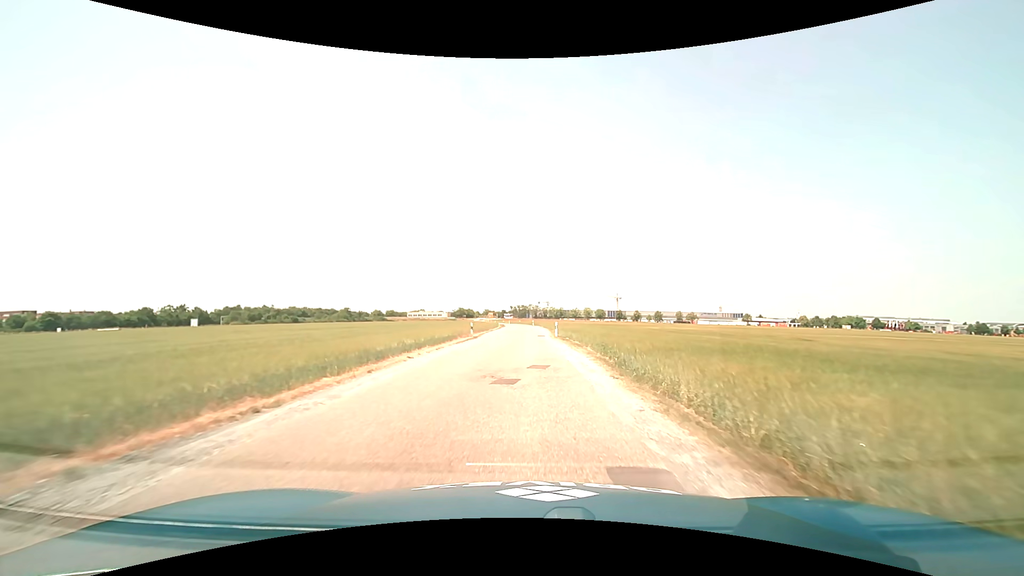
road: unclassified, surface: asphalt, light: Day
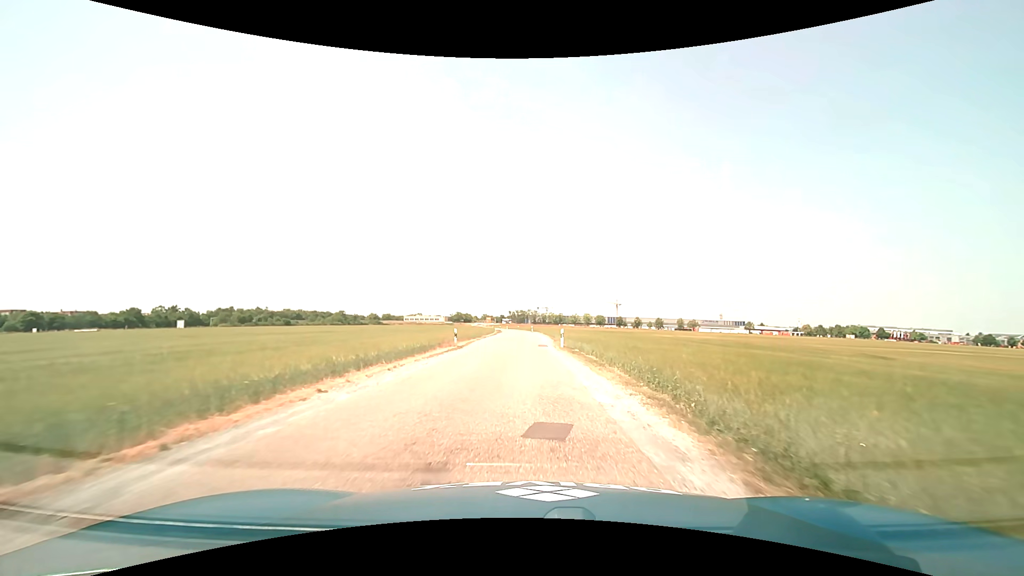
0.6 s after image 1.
(0.0, +7.1) m; 0°
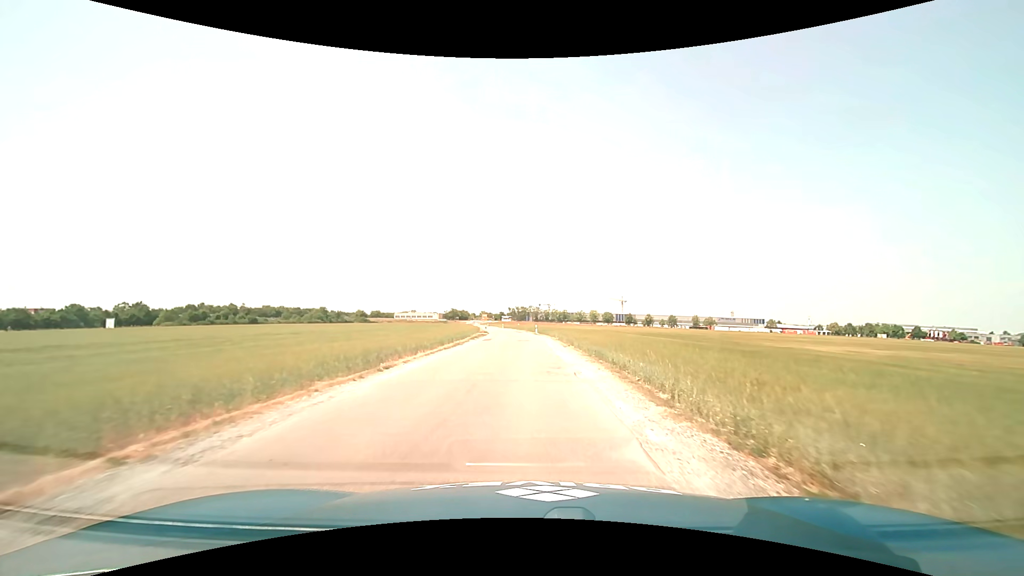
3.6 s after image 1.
(-0.1, +34.6) m; 0°
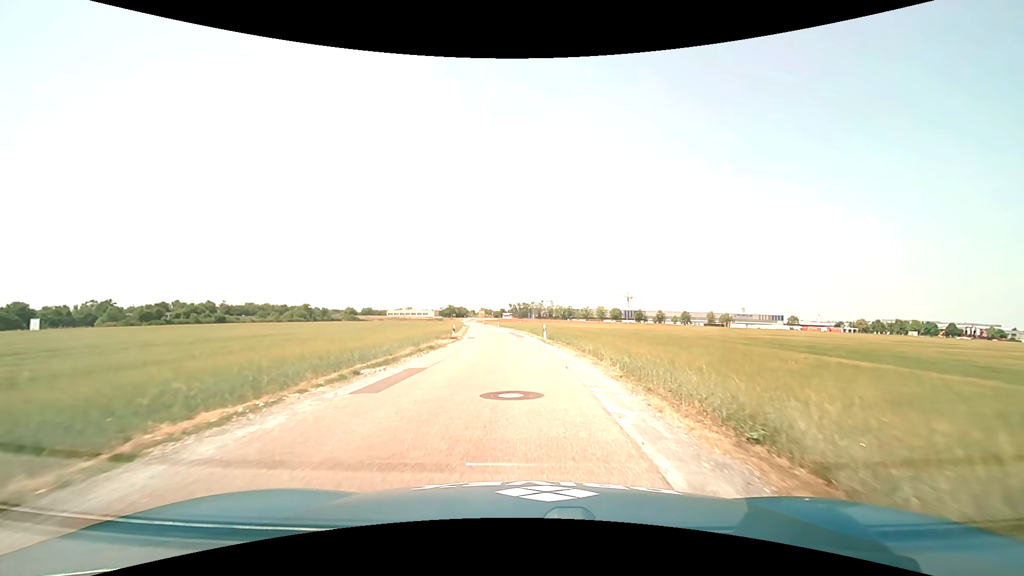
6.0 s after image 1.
(0.0, +26.8) m; 0°
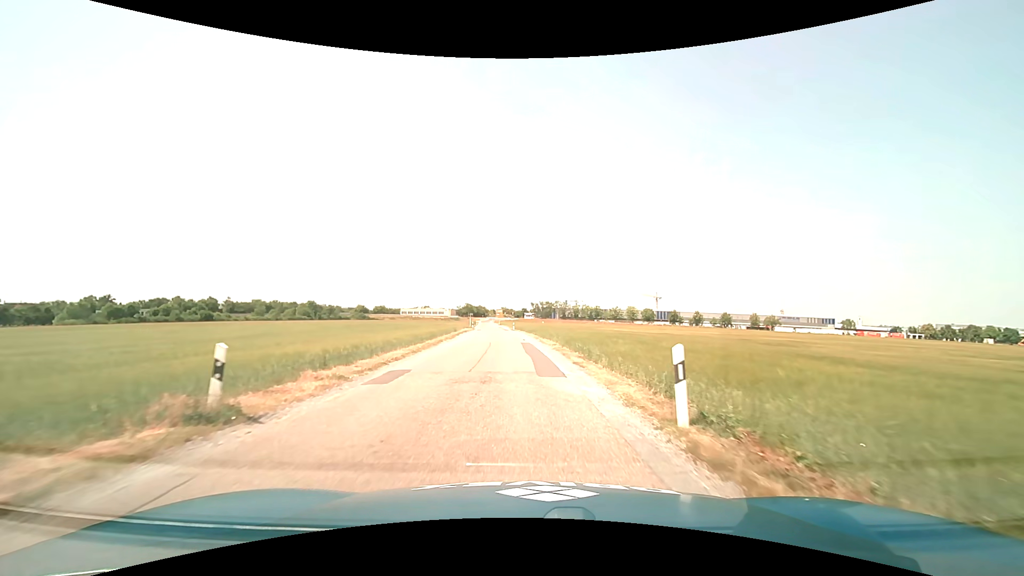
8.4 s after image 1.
(-0.5, +27.2) m; -3°
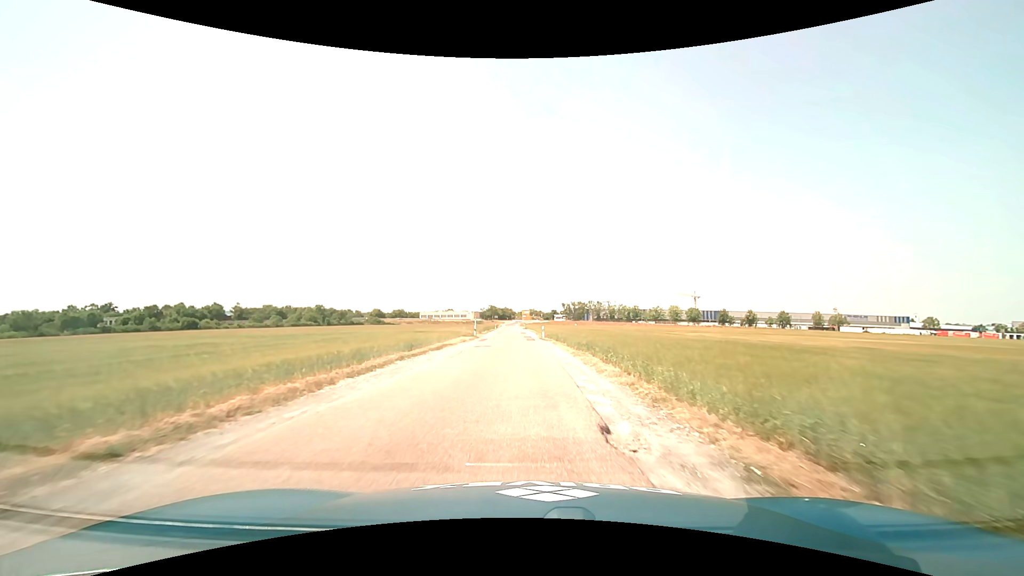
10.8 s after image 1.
(-0.8, +29.7) m; -3°
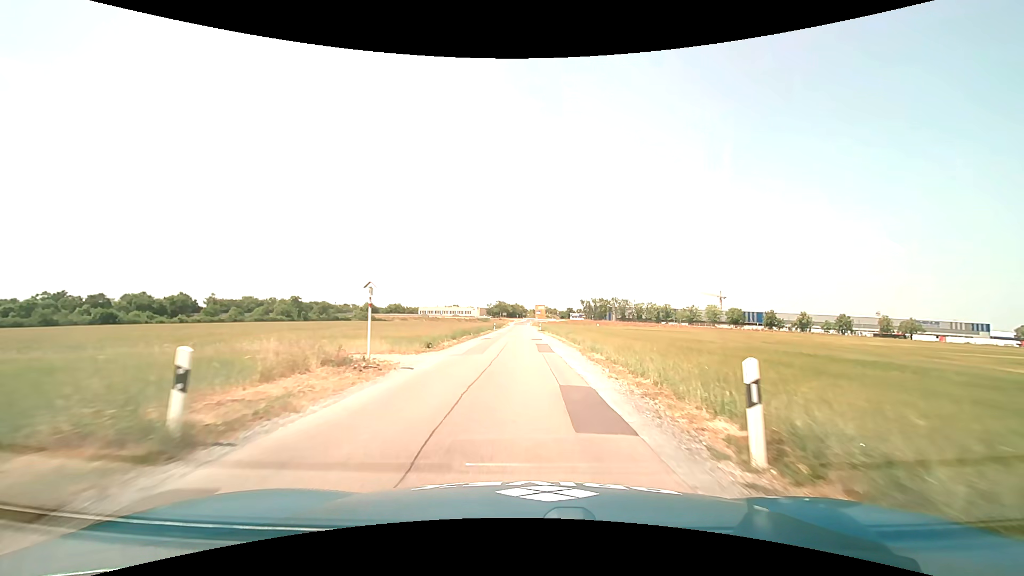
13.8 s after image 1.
(-0.8, +39.3) m; -1°
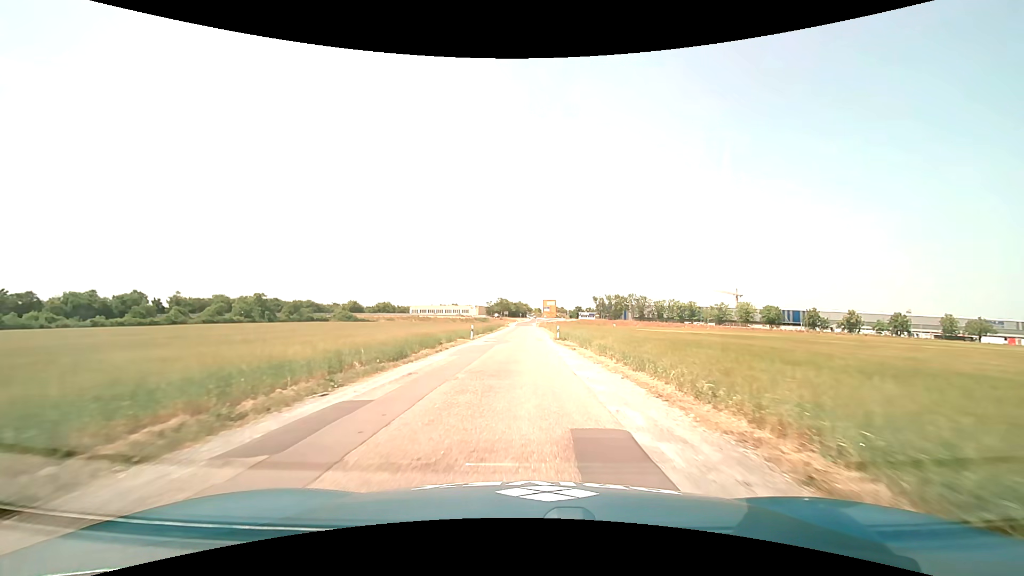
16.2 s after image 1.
(-0.1, +31.5) m; 0°
(0, +10) (0, +20) (0, +30) (0, +40) (0, +50) (0, +60) (0, +70) (0, +80) (0, +90) (0, +100) m
